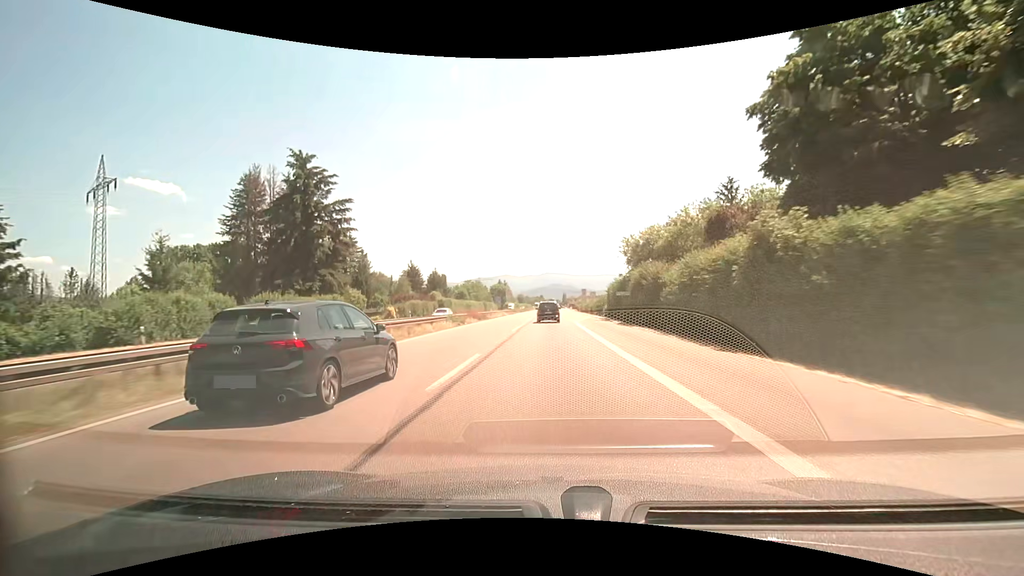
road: trunk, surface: asphalt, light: Day
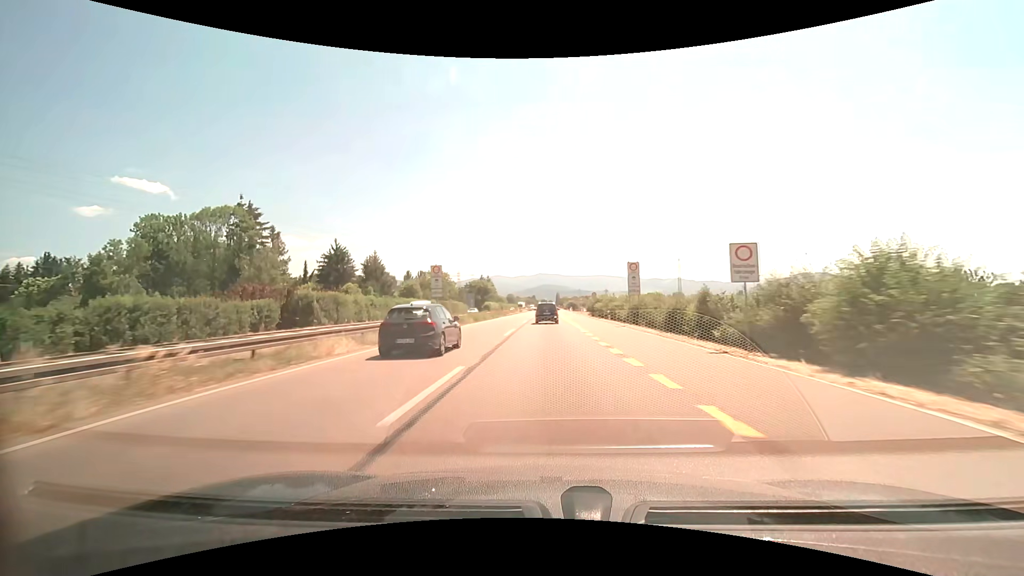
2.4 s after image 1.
(+0.3, +56.6) m; +1°
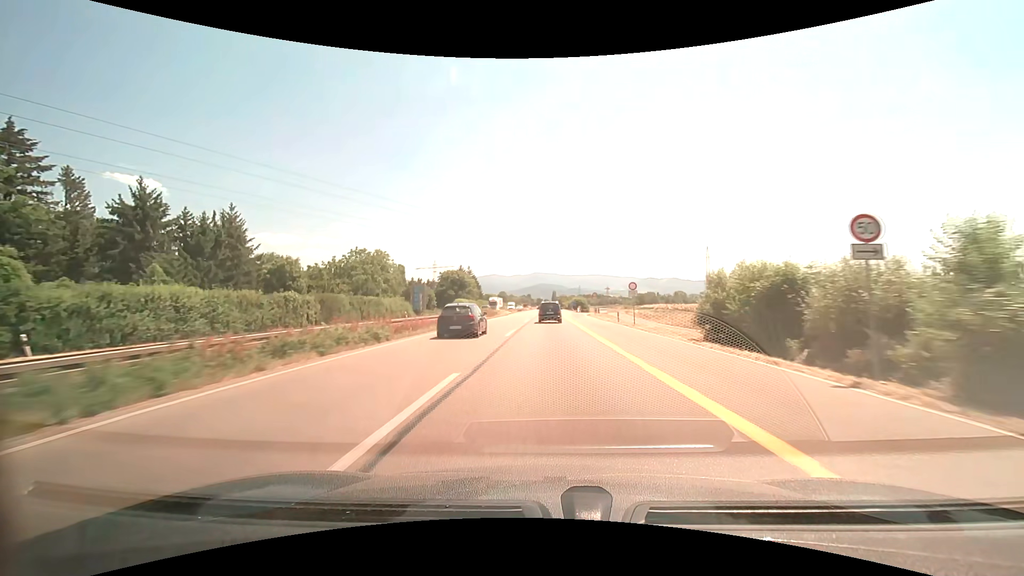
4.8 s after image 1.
(+0.1, +55.4) m; 0°
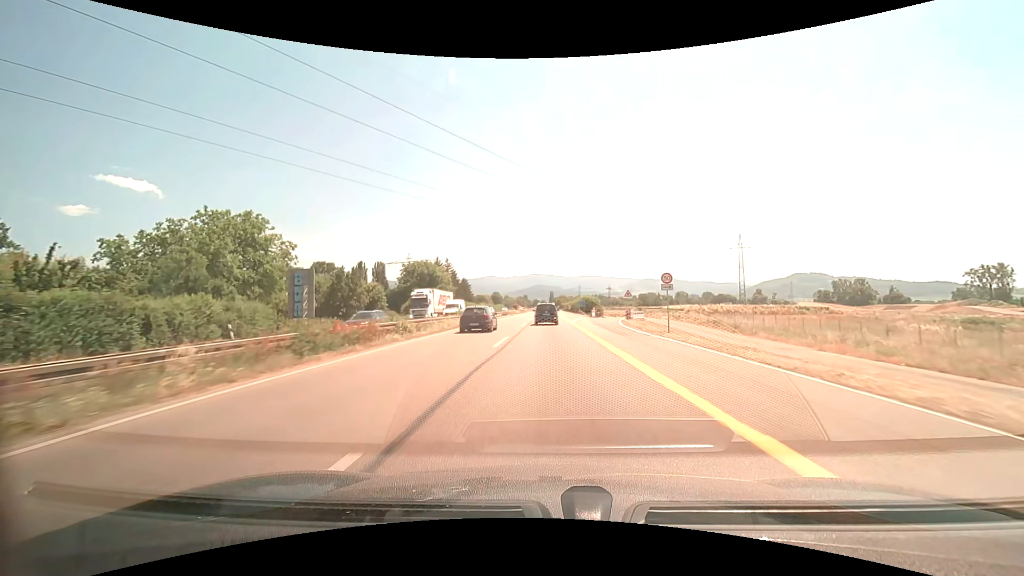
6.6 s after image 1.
(+0.2, +41.2) m; 0°
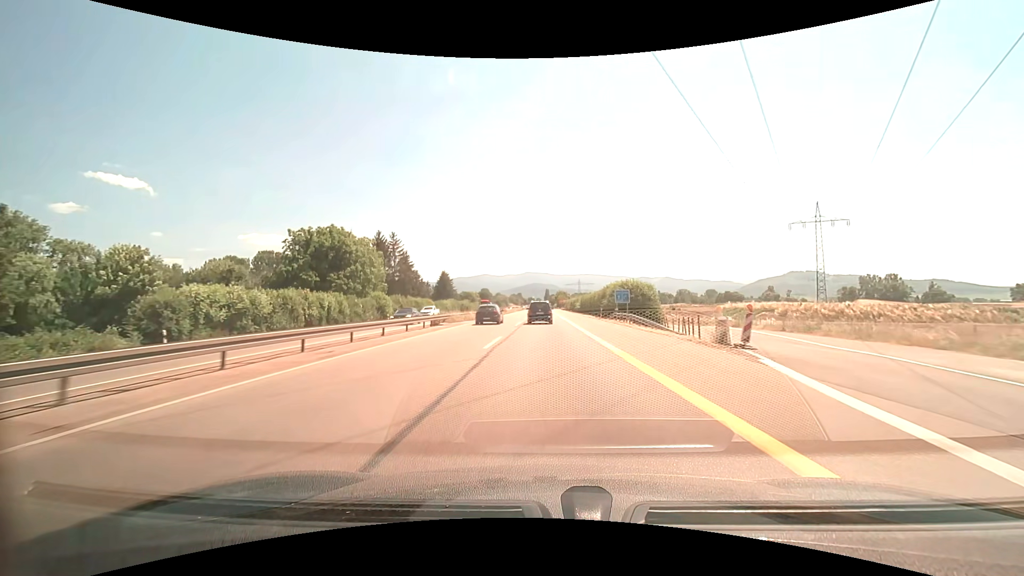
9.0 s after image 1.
(+0.2, +55.5) m; +1°
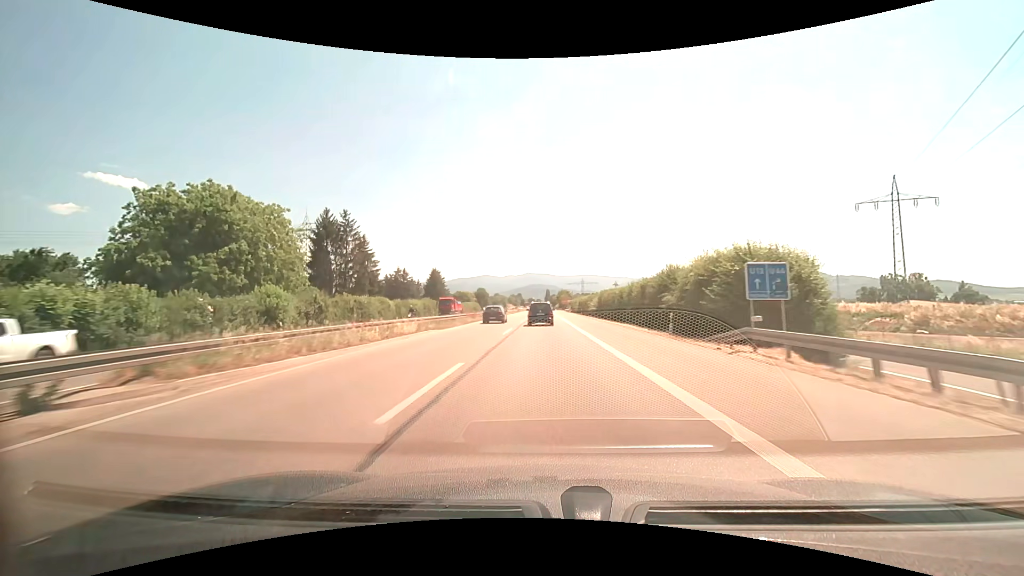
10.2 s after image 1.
(0.0, +27.9) m; 0°
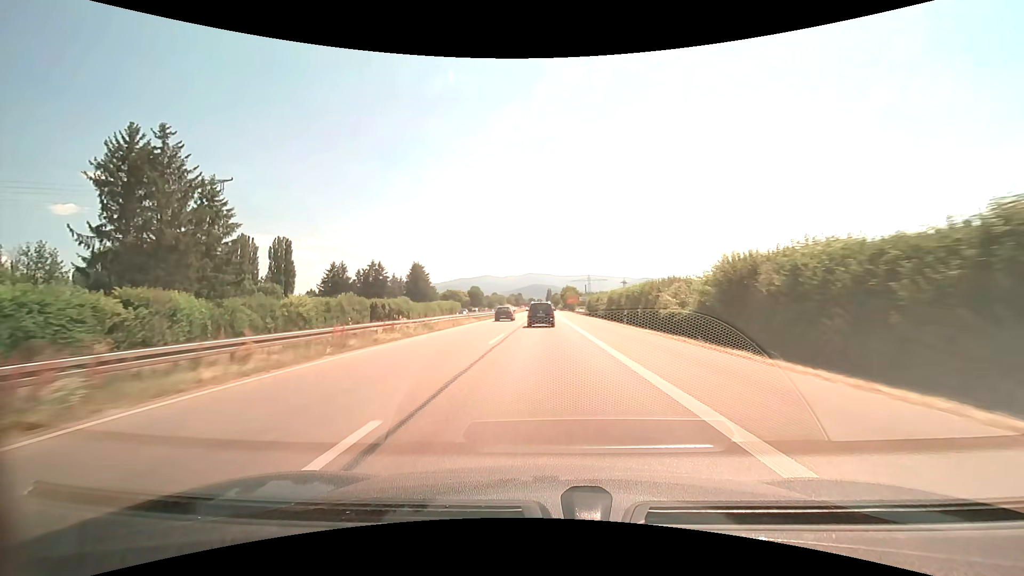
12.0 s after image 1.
(-0.1, +41.9) m; 0°
(0, +10) (0, +20) (0, +30) (0, +40) (0, +50) (0, +60) (0, +70) (0, +80) (0, +90) (0, +100) m
